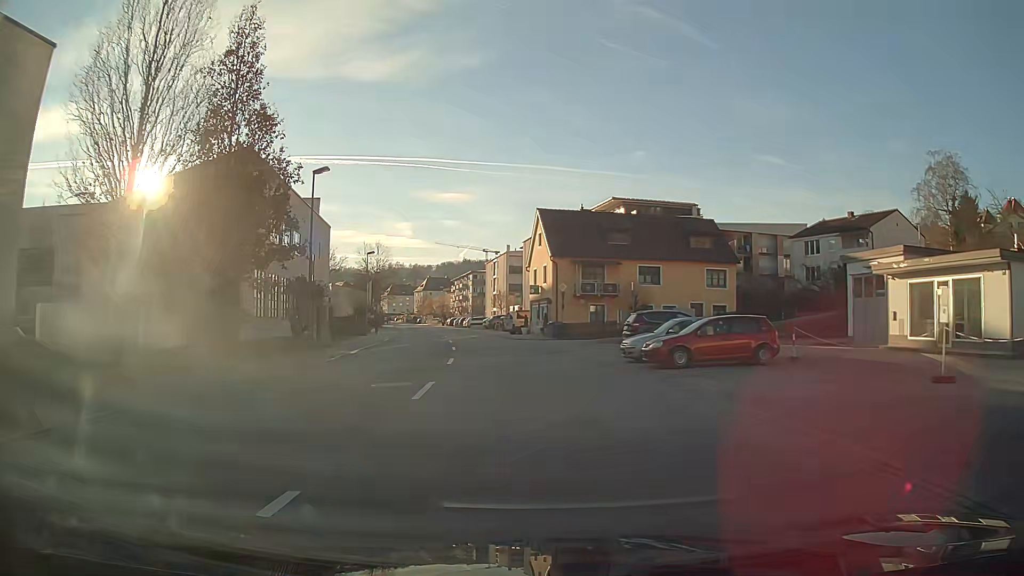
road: tertiary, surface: asphalt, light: Day
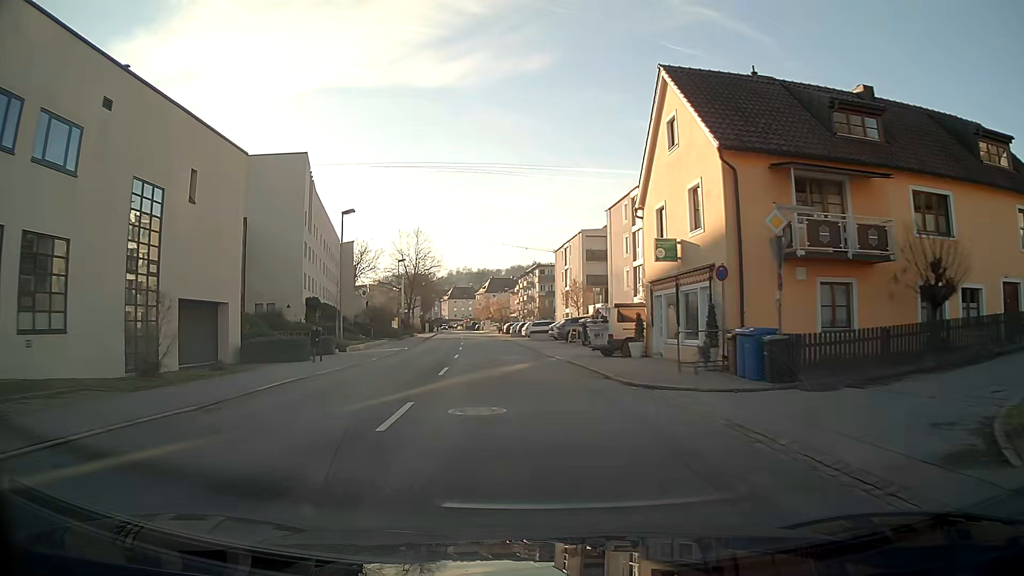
(-1.7, +30.1) m; -6°
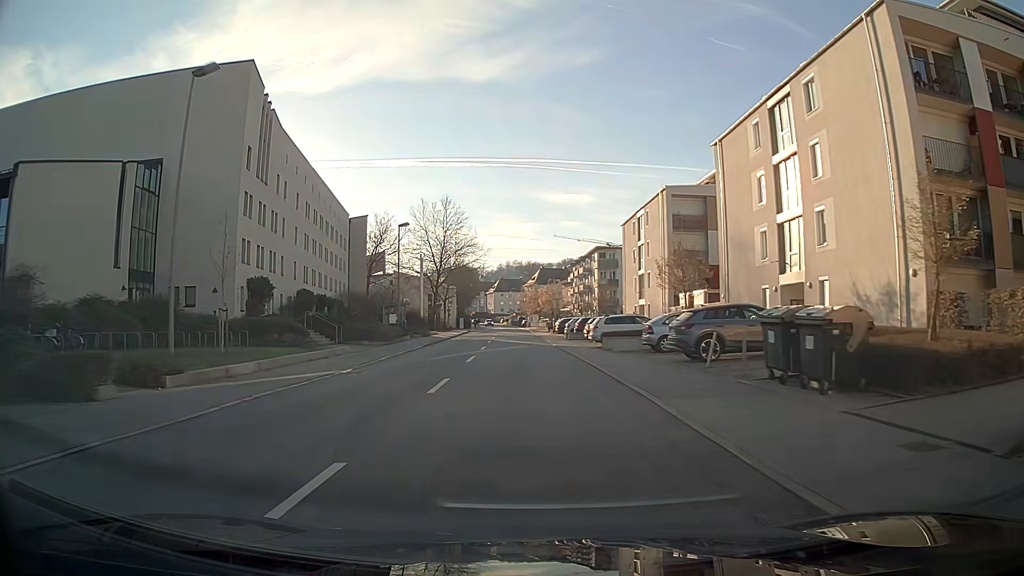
(-0.9, +23.6) m; -4°
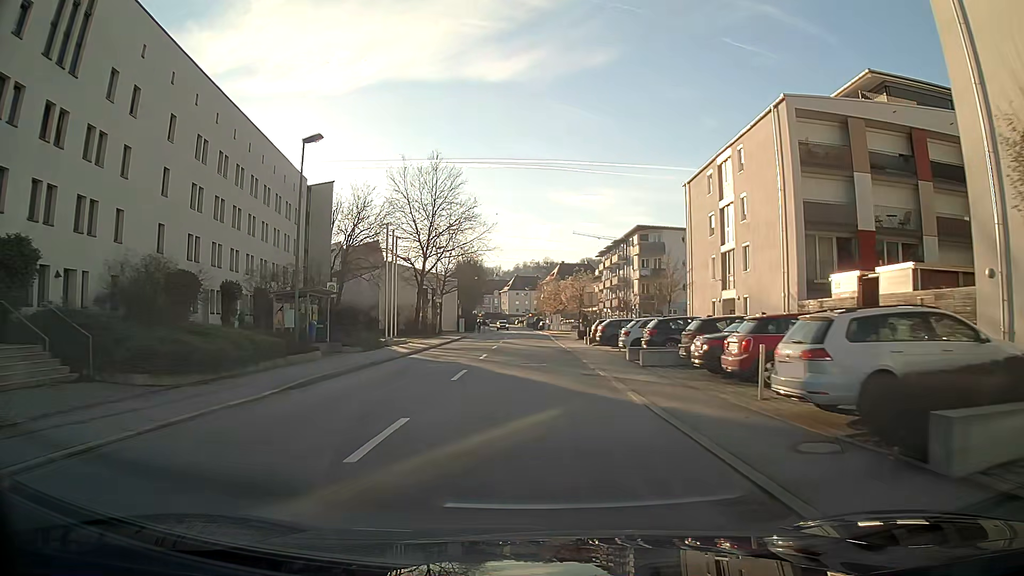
(-0.3, +24.1) m; -1°
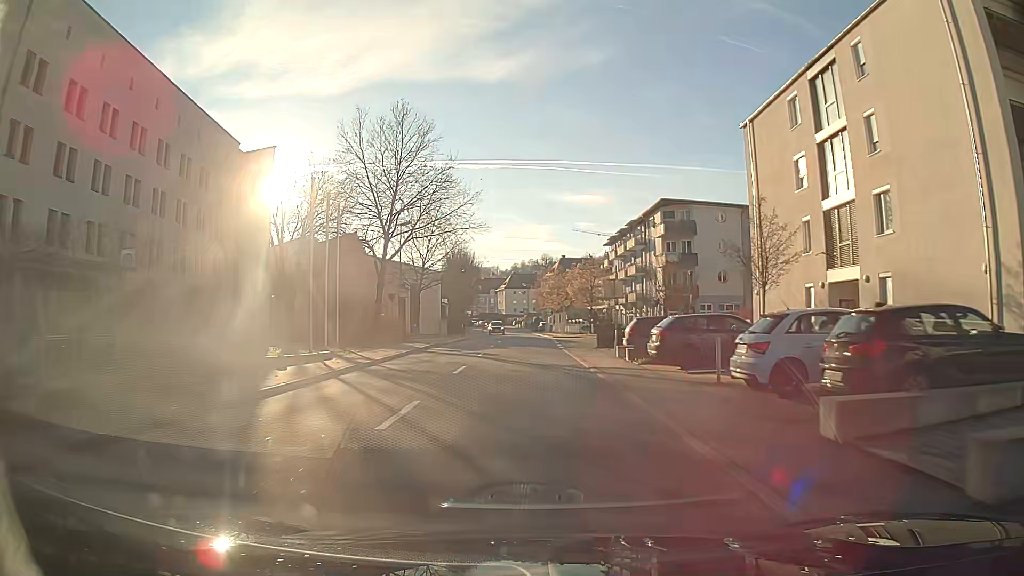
(0.0, +16.1) m; 0°
(0, +10) (0, +20) (0, +30) (0, +40) (0, +50) (-1, +60) (-1, +70) (-2, +80) (-2, +90) (-3, +100) m
